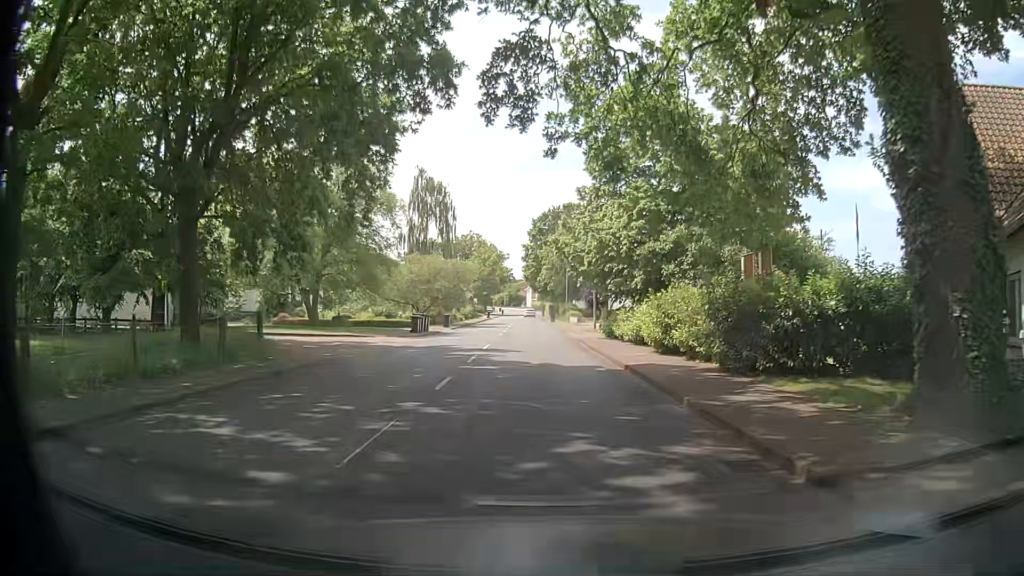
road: secondary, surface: asphalt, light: Day
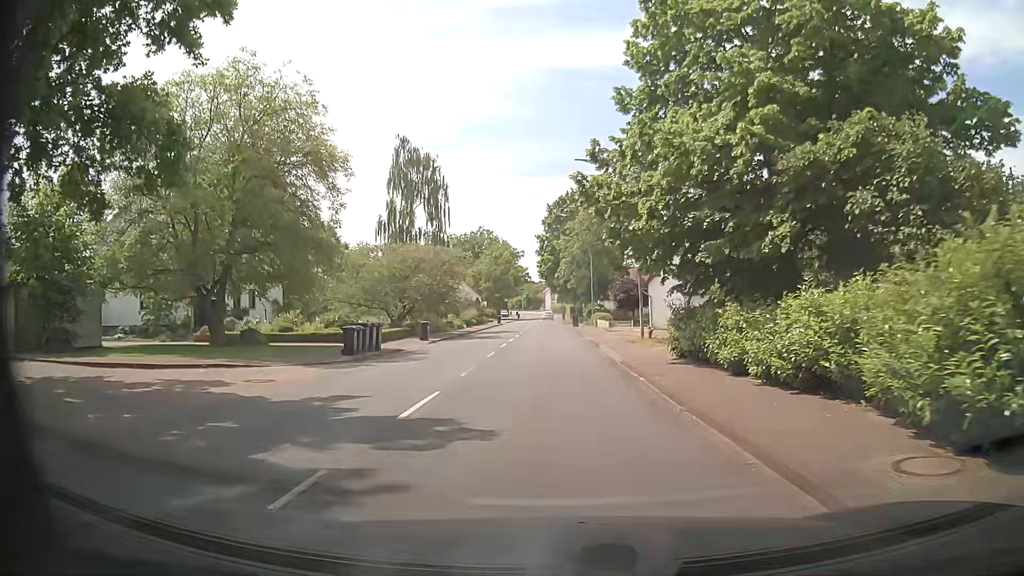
(-0.1, +14.8) m; -1°
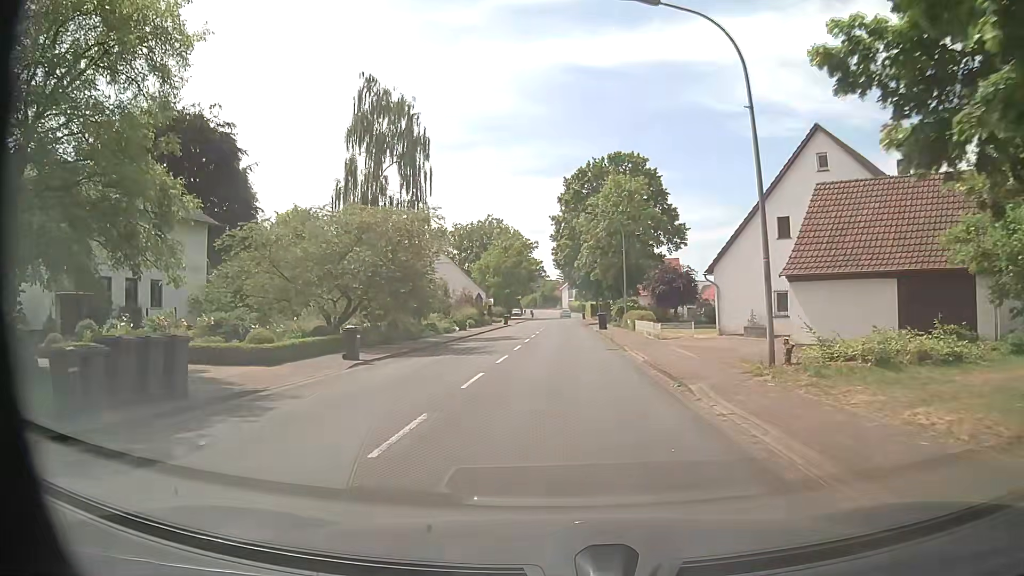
(-0.4, +14.8) m; -2°
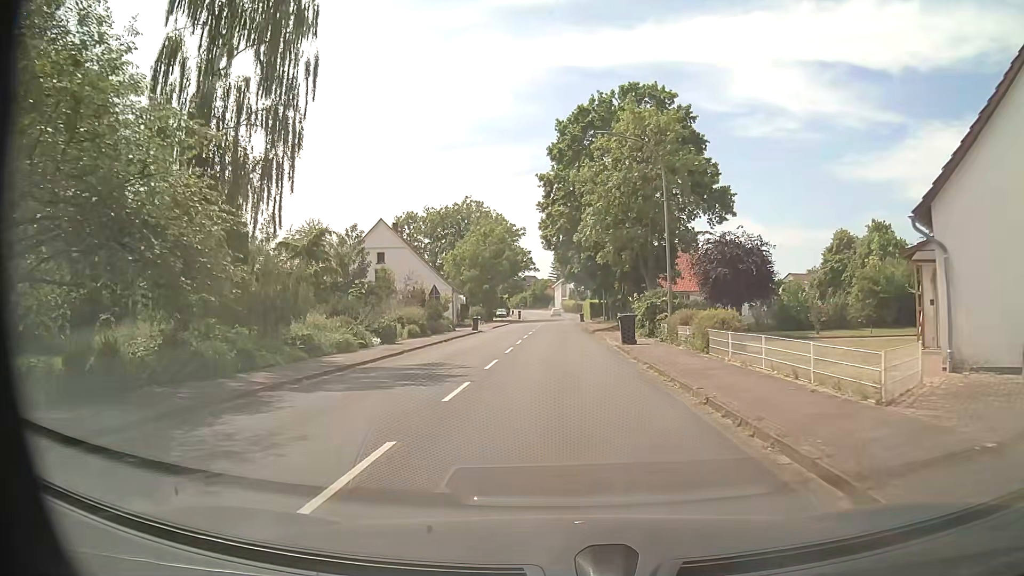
(+0.1, +19.7) m; +1°
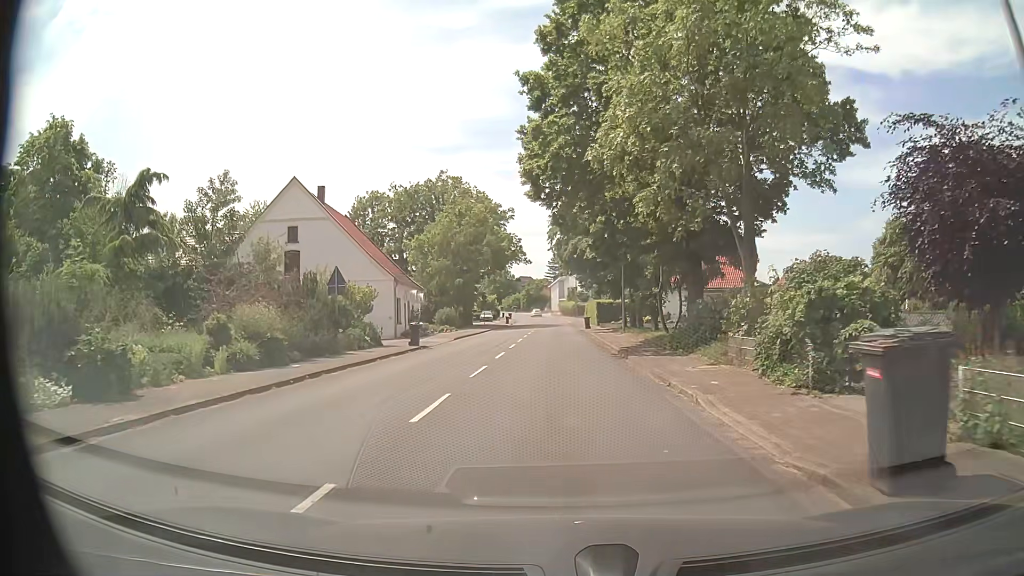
(-0.1, +19.7) m; 0°
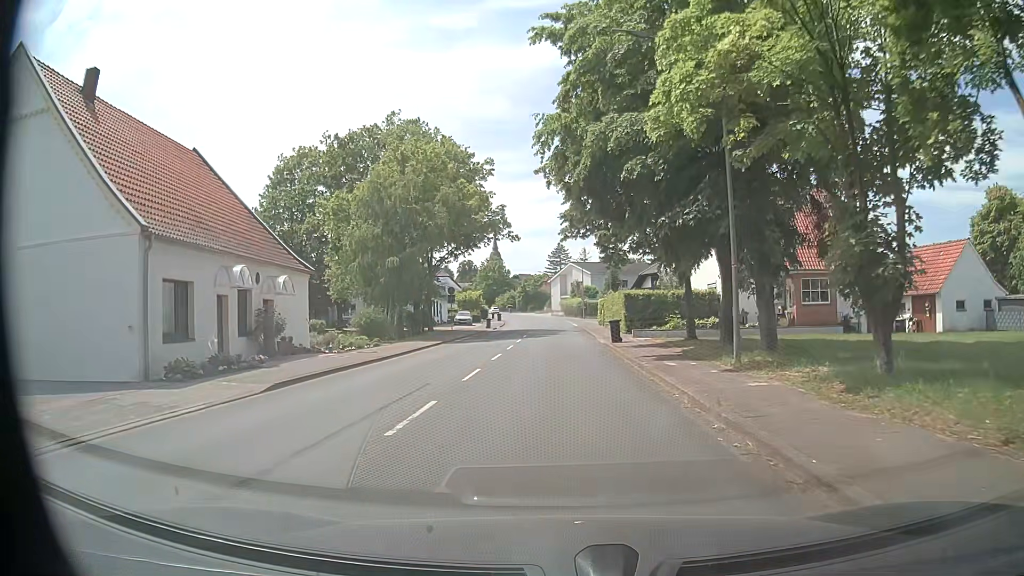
(0.0, +24.7) m; 0°
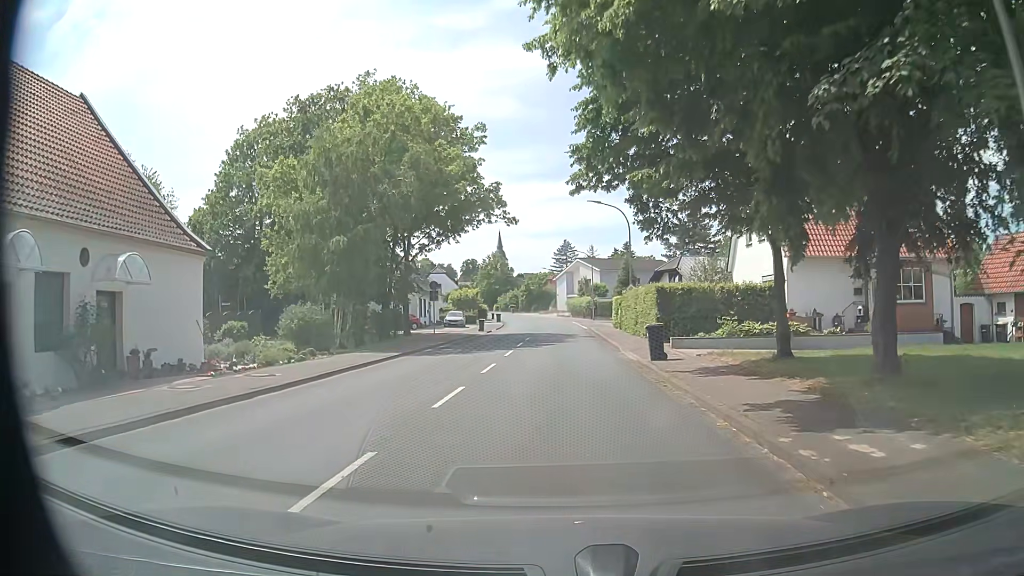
(-0.1, +9.9) m; -1°
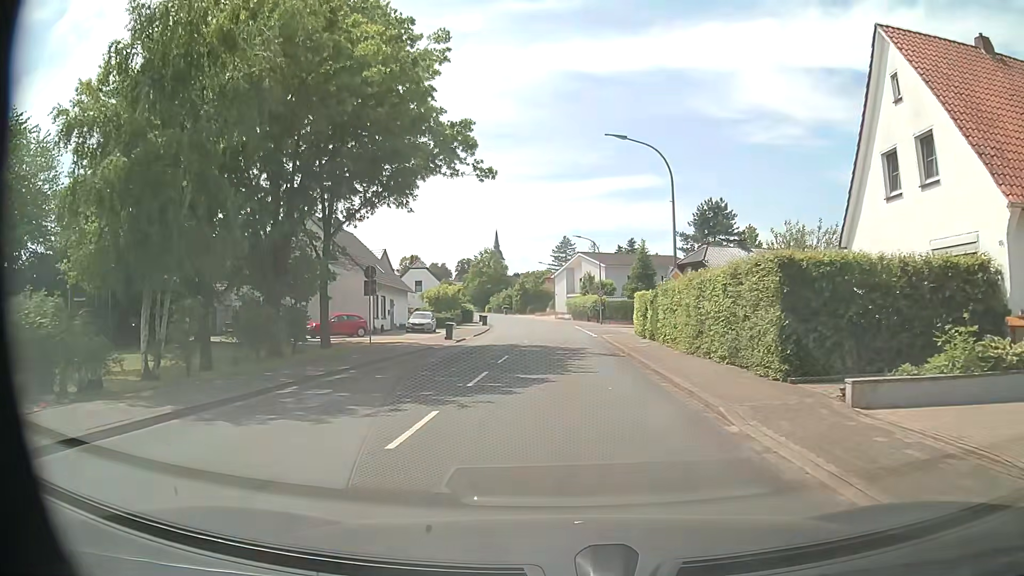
(+0.2, +14.9) m; +1°
(0, +10) (0, +20) (0, +30) (0, +40) (0, +50) (0, +60) (-1, +70) (-3, +80) (-4, +90) (-6, +100) m
